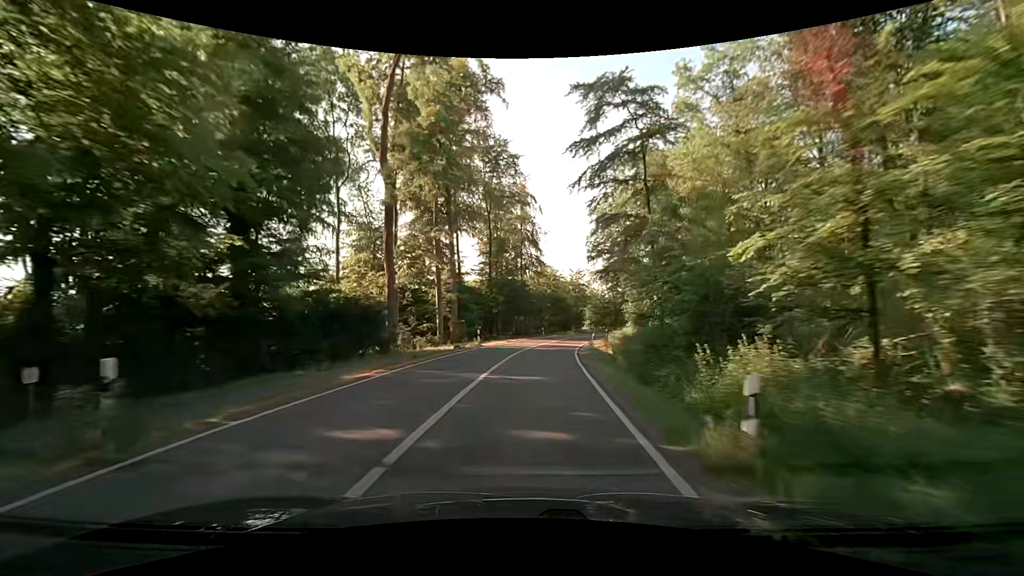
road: secondary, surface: asphalt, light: Day
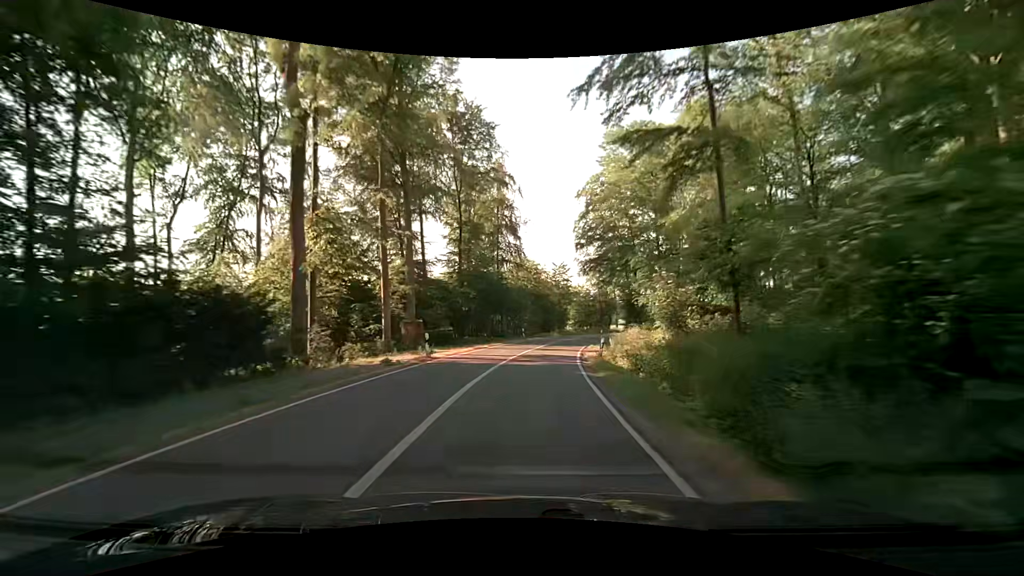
(+0.1, +10.8) m; +2°
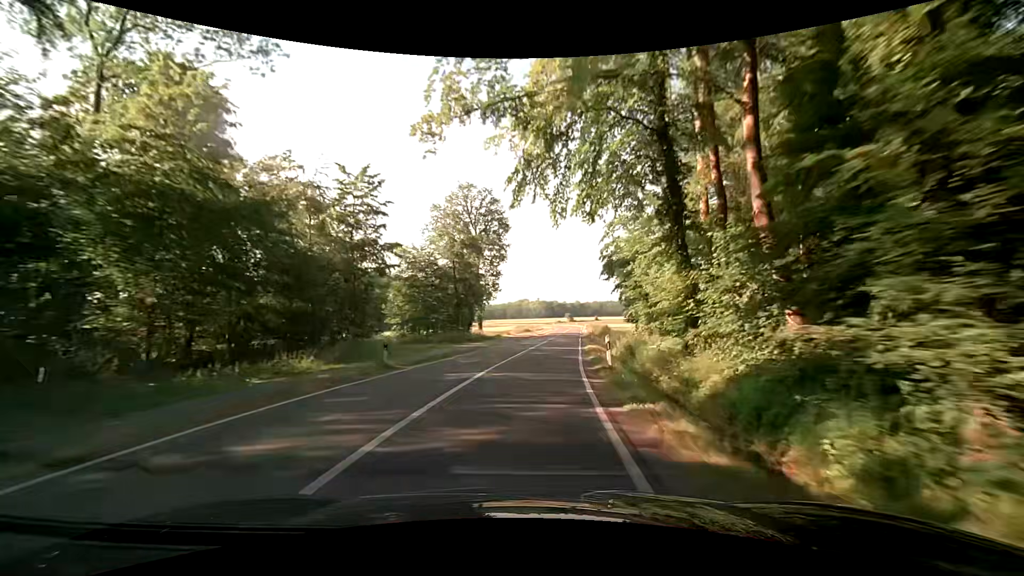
(+6.6, +53.5) m; +16°
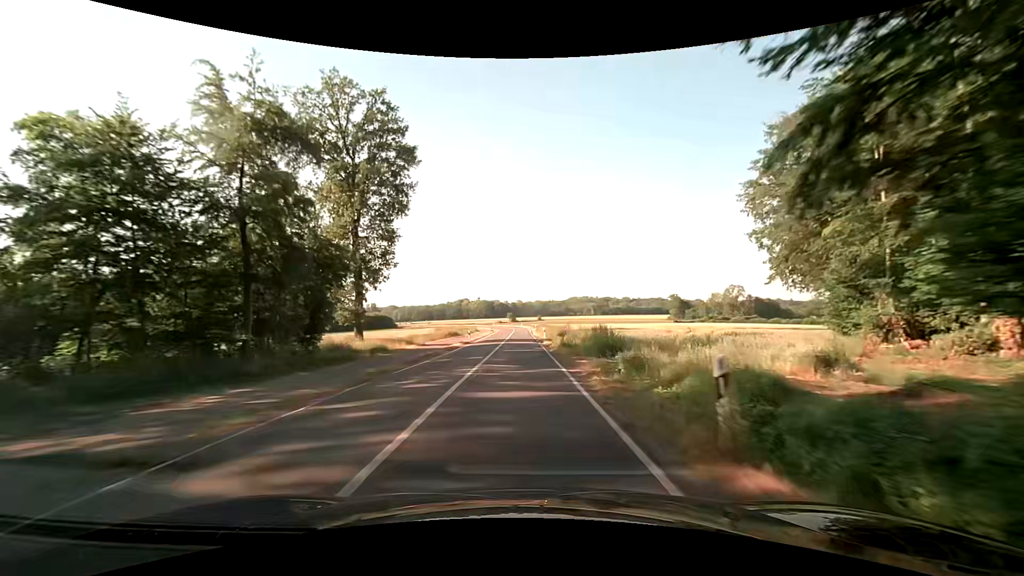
(+2.6, +32.3) m; +7°
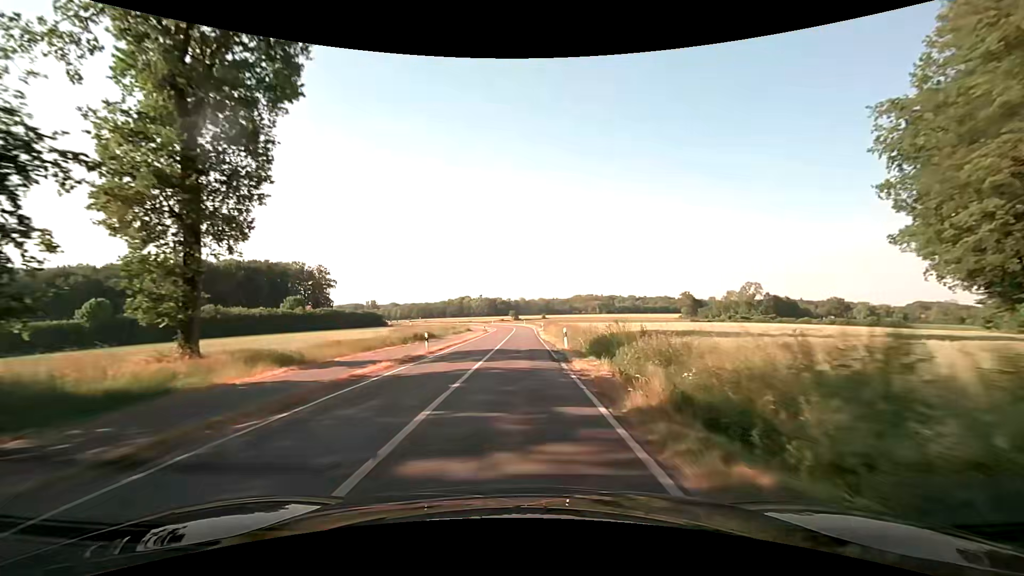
(+0.2, +21.7) m; 0°
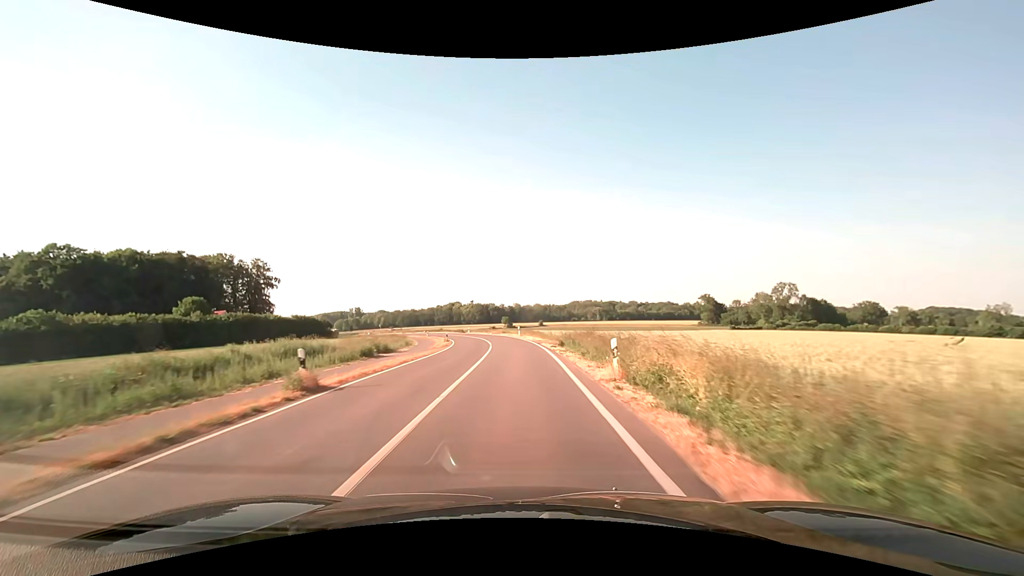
(-0.1, +54.0) m; +1°
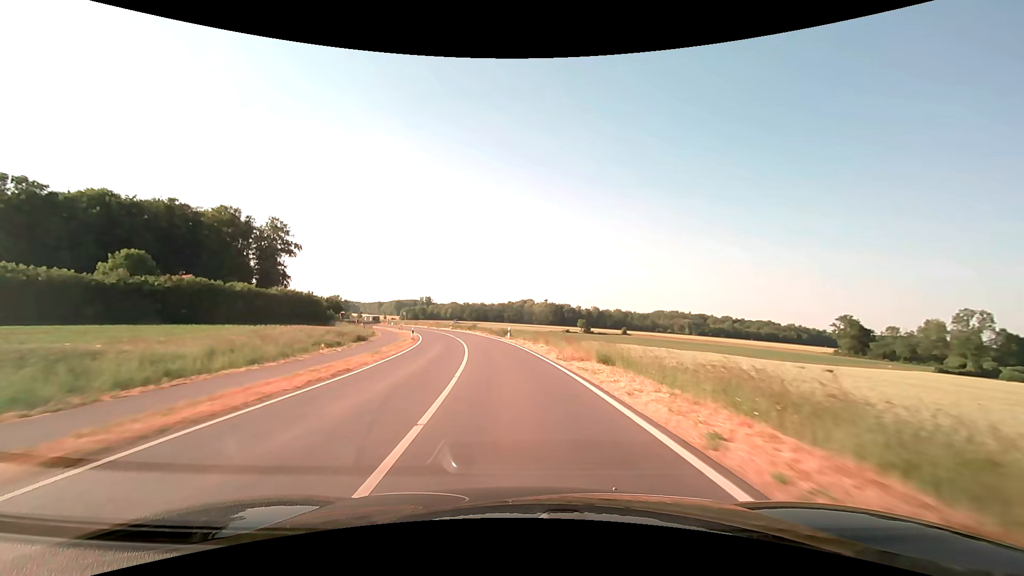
(-2.9, +53.5) m; -8°
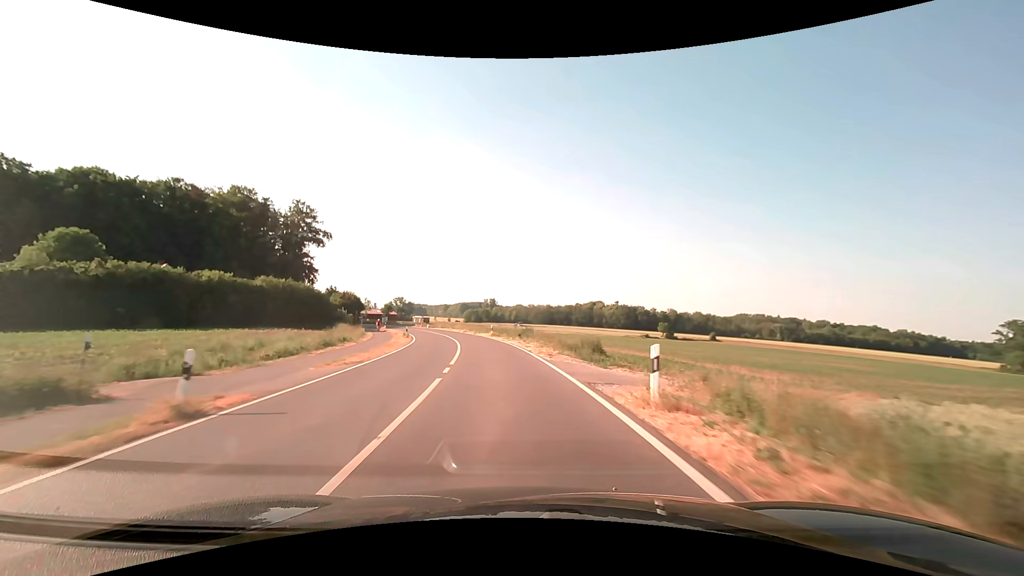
(-2.0, +32.2) m; -7°
(0, +10) (-1, +20) (-2, +30) (-4, +40) (-6, +50) (-8, +59) (-11, +69) (-15, +78) (-19, +87) (-23, +96) m
